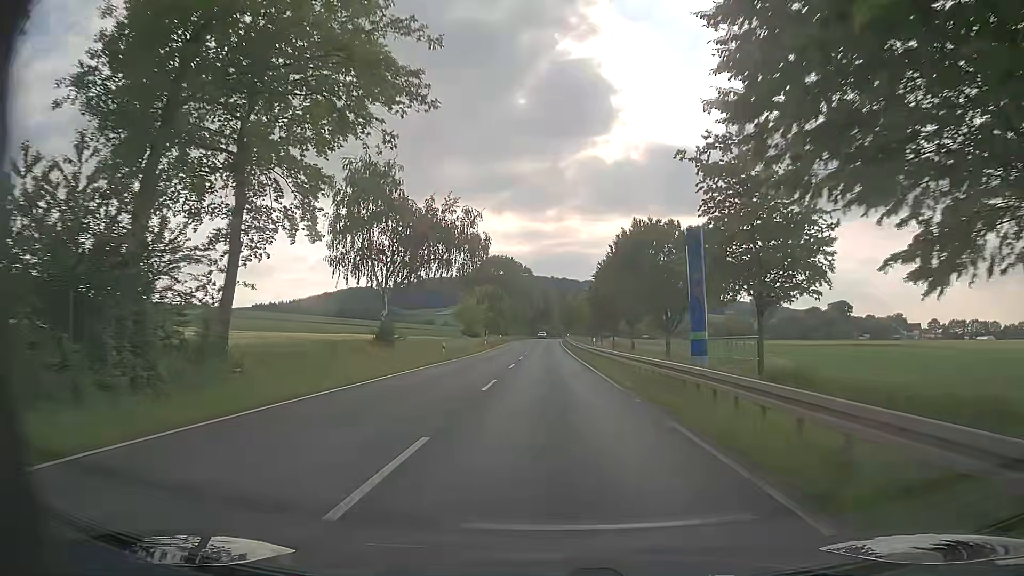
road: primary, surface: asphalt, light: Day
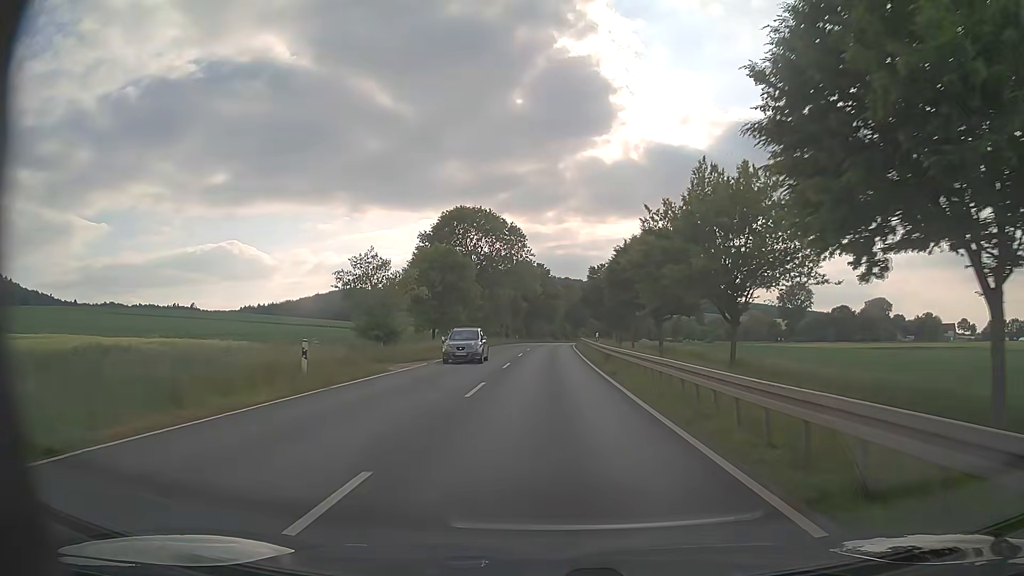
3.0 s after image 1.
(-0.3, +50.4) m; -1°
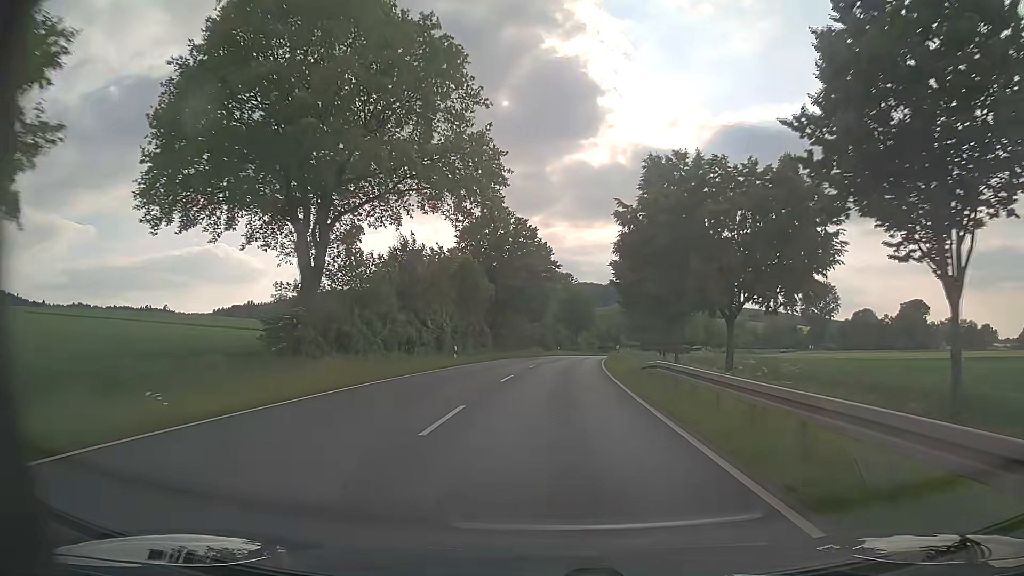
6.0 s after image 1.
(+0.4, +53.0) m; +1°
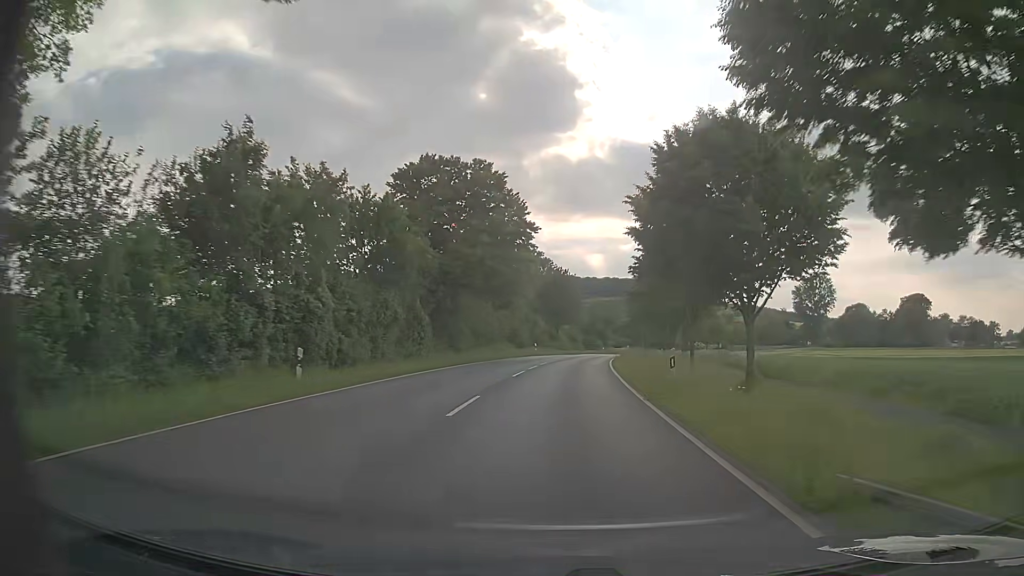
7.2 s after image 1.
(+0.3, +21.6) m; +2°
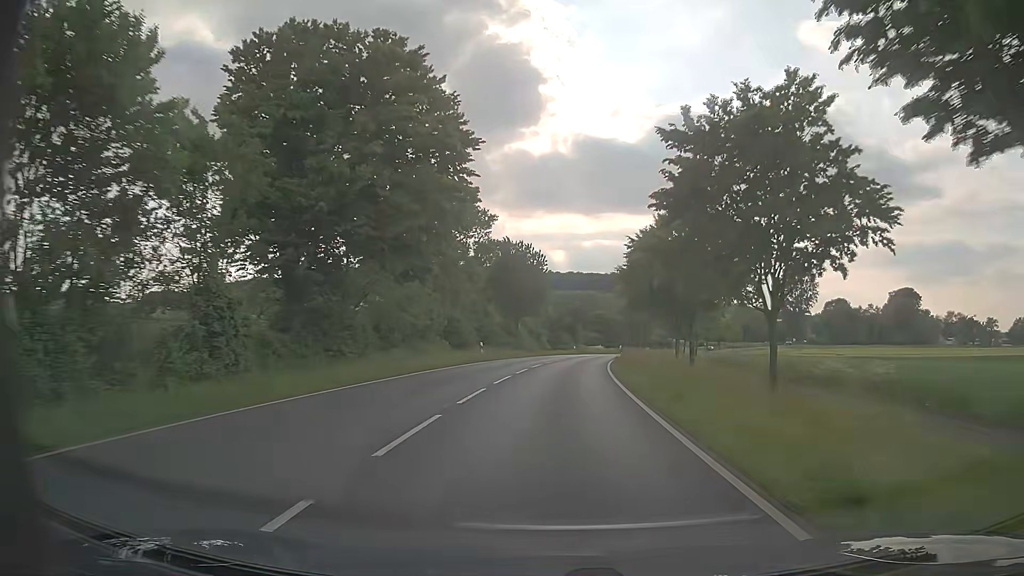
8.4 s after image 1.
(+0.5, +21.8) m; +3°
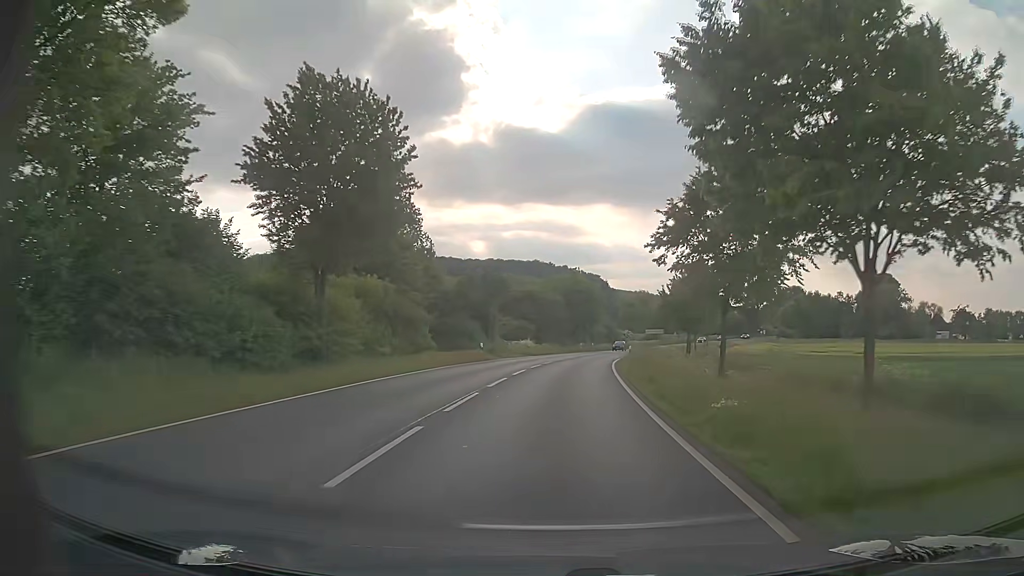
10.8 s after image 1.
(+2.5, +44.2) m; +7°
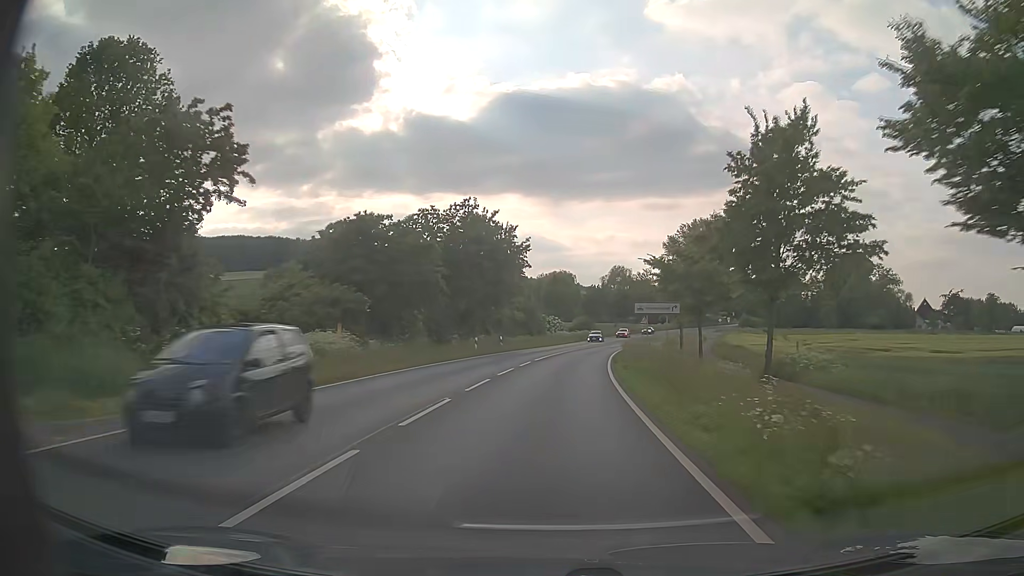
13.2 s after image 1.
(+2.9, +44.6) m; +8°
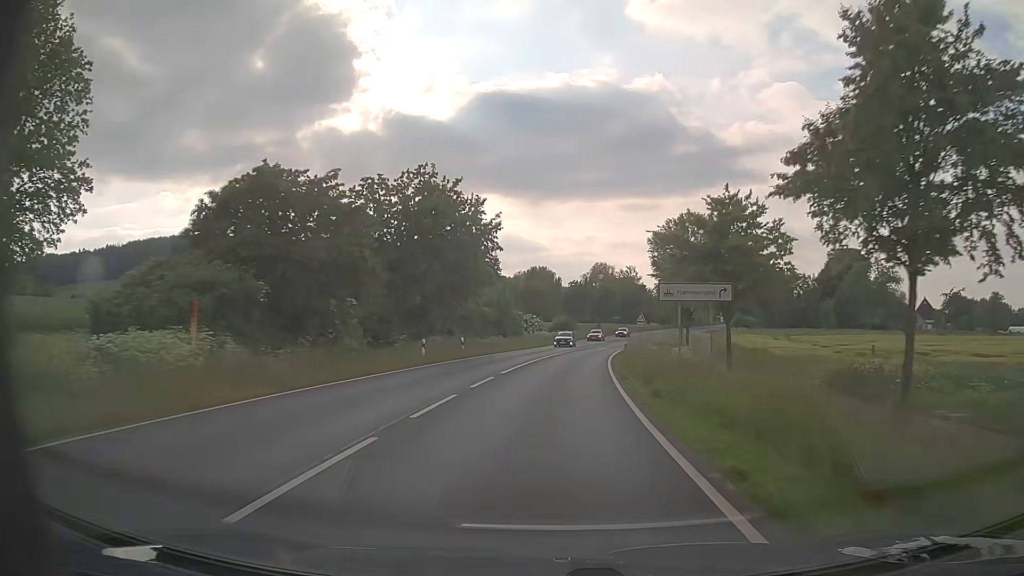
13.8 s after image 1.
(+0.2, +11.2) m; +2°
(0, +10) (0, +20) (+1, +30) (+2, +40) (+3, +50) (+5, +60) (+6, +70) (+9, +79) (+11, +89) (+14, +99) m
